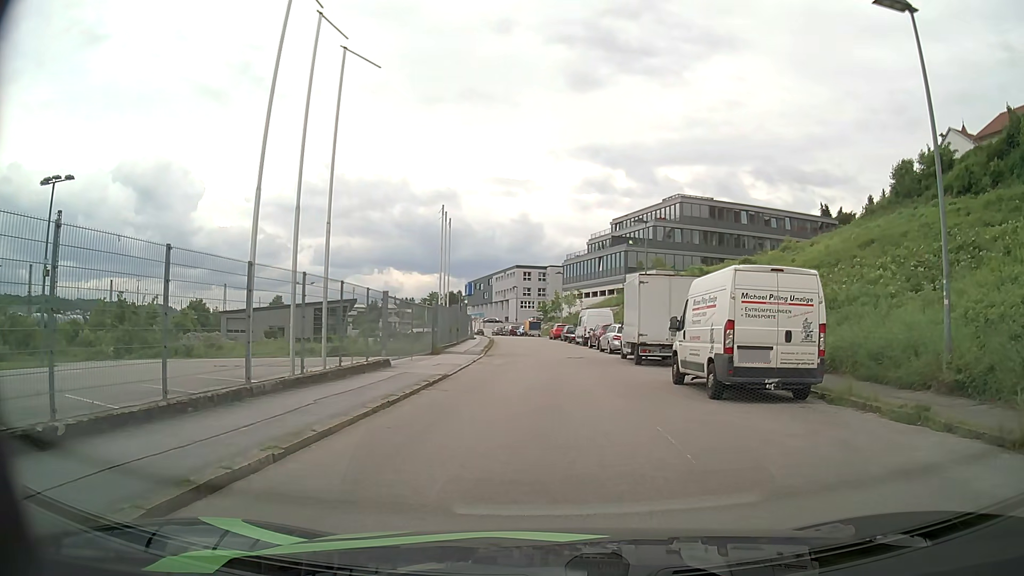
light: Day
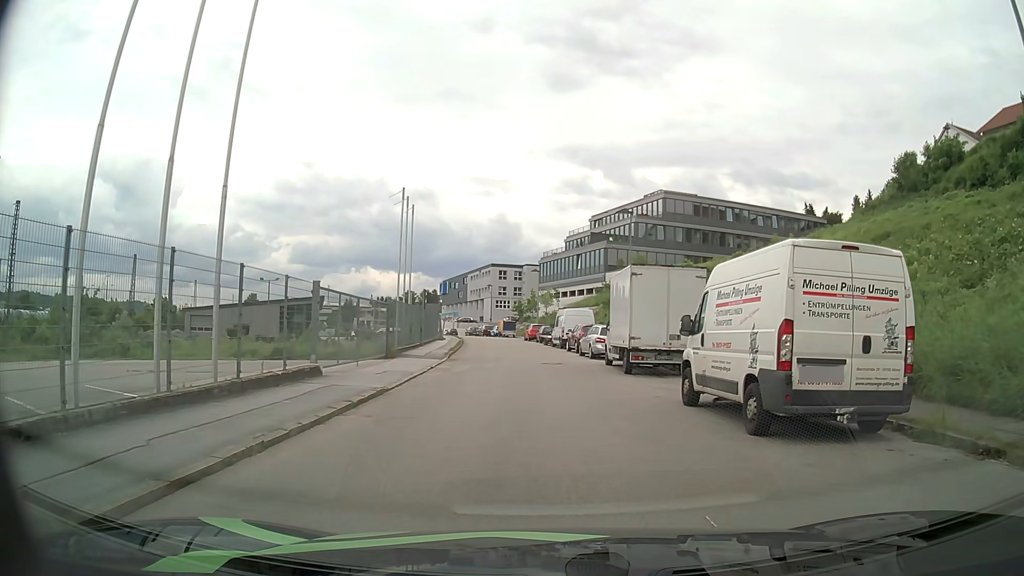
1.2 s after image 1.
(+0.1, +4.2) m; +2°
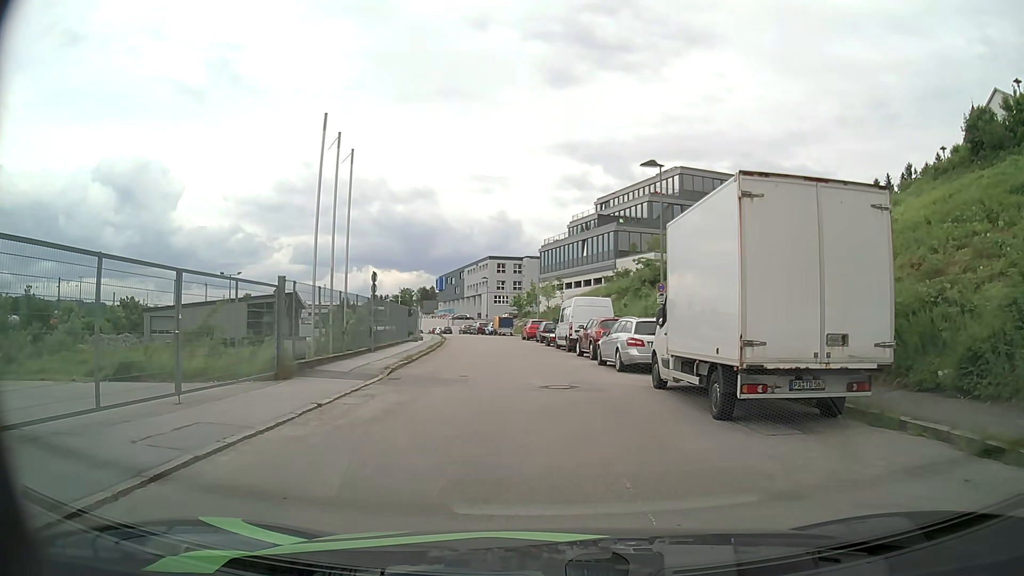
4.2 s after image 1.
(+0.2, +11.0) m; +1°
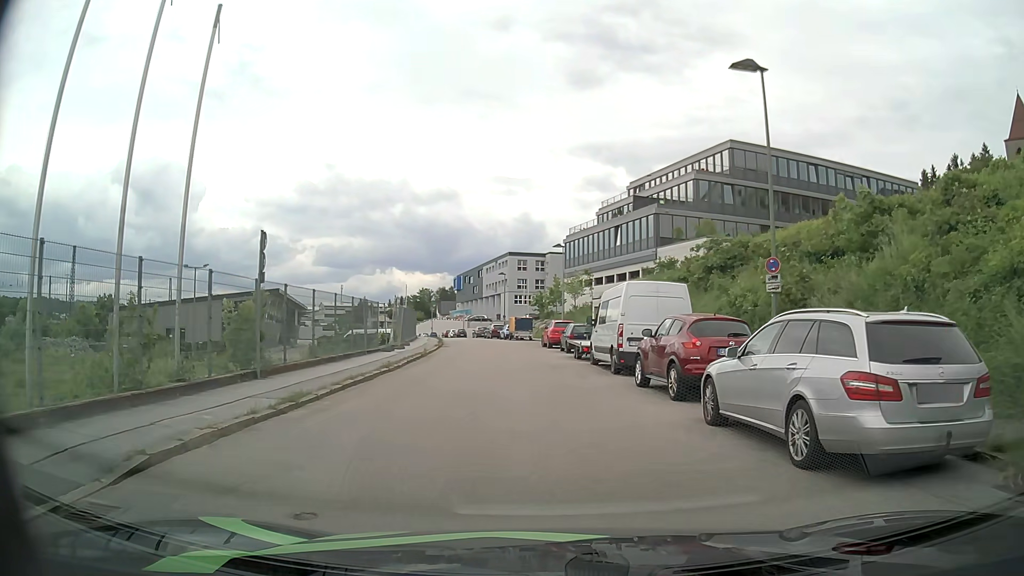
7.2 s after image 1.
(-0.3, +12.4) m; -2°
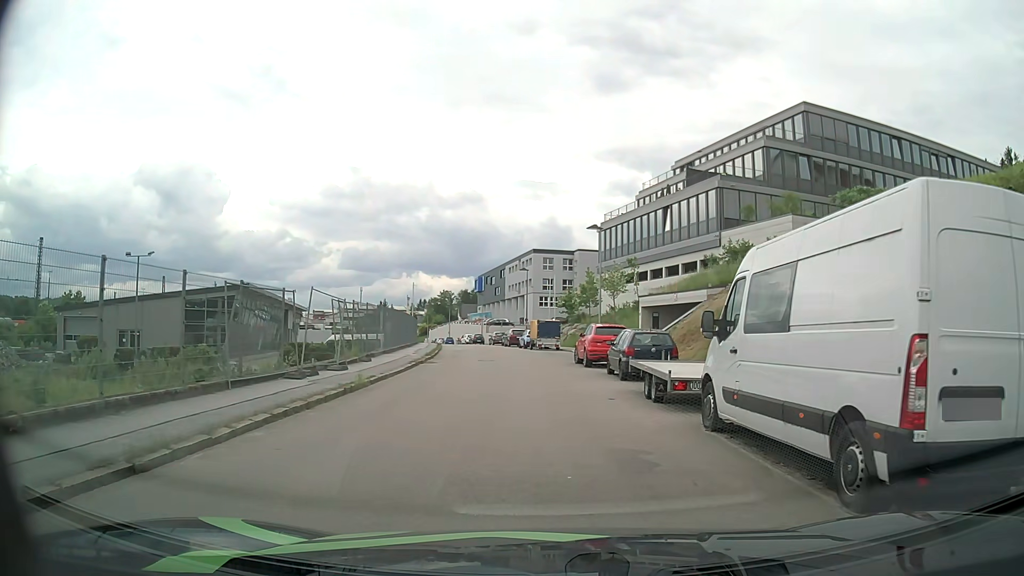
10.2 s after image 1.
(-0.4, +13.3) m; -2°
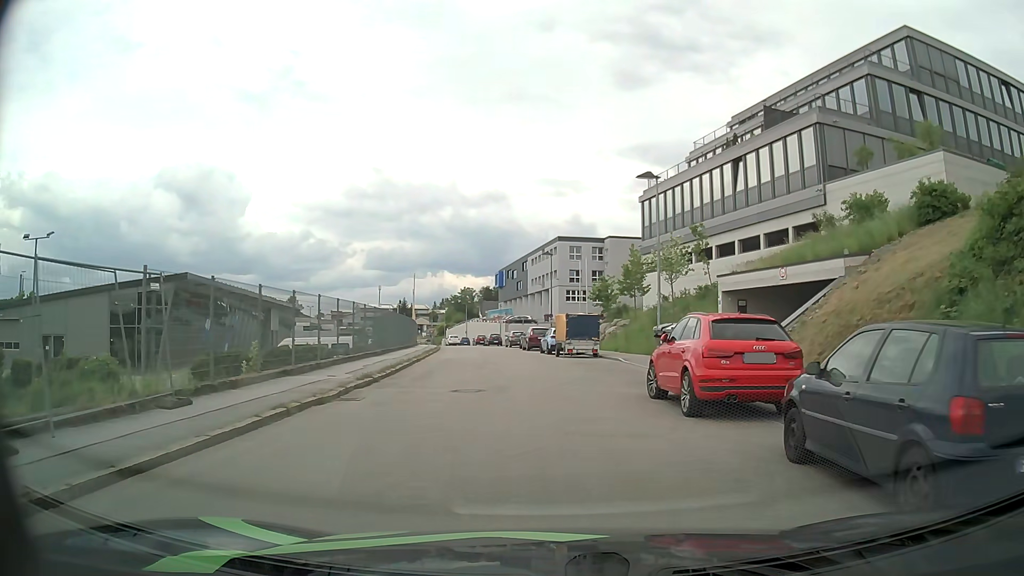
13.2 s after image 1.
(-0.3, +14.3) m; -3°
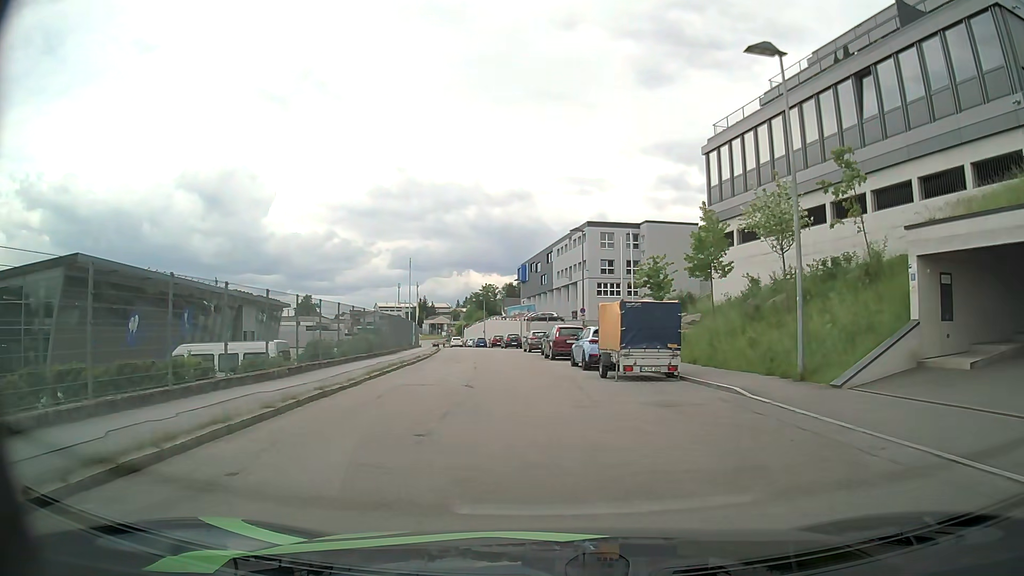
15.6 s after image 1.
(-0.2, +14.3) m; -2°
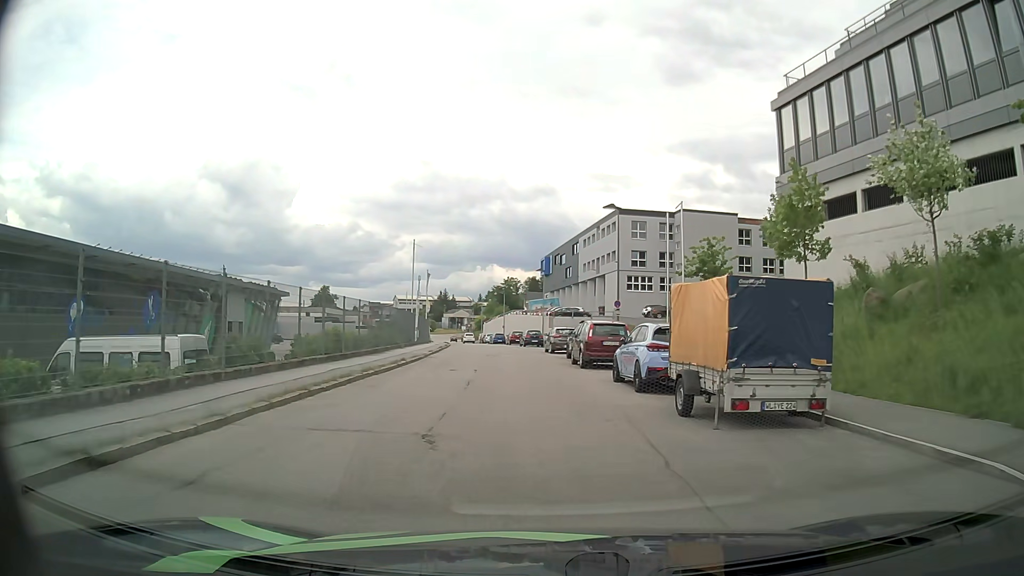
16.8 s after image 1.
(-0.1, +8.2) m; -3°
(0, +10) (0, +20) (-1, +30) (-2, +40) (-3, +50) (-4, +60) (-5, +70) (-6, +80) (-7, +90) (-9, +100) m
